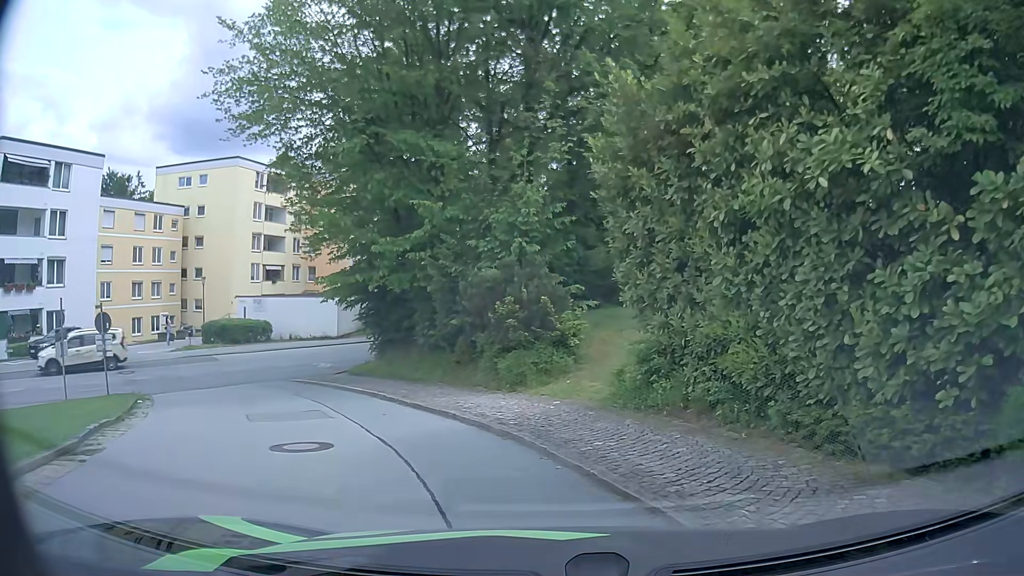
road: residential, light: Day
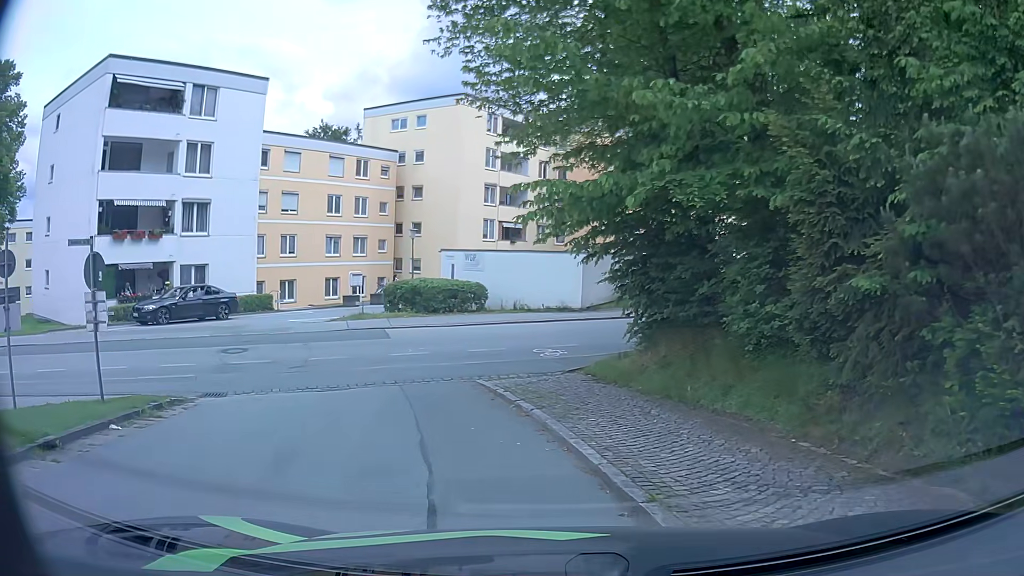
(-1.8, +9.8) m; -23°
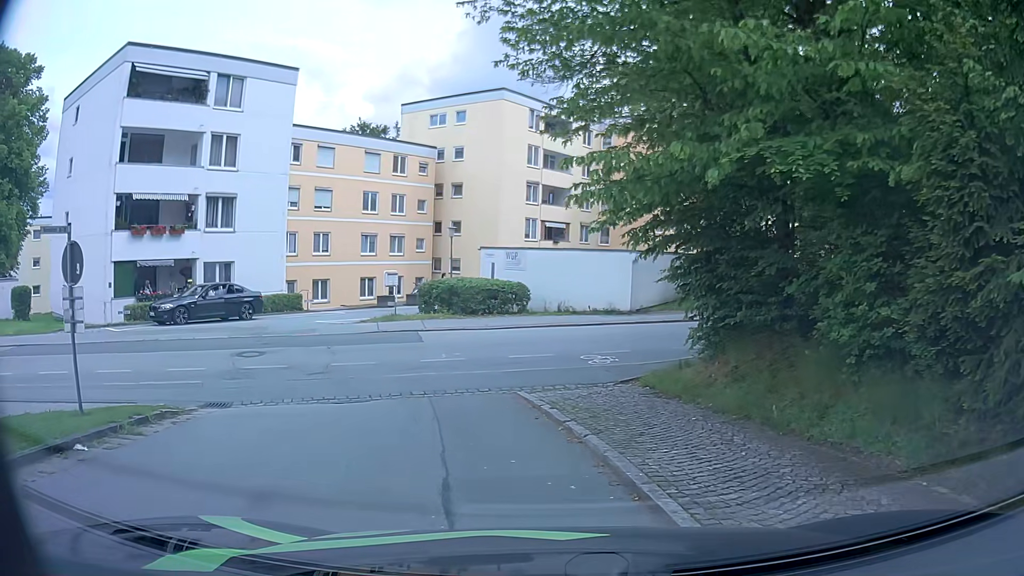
(0.0, +1.6) m; -3°
